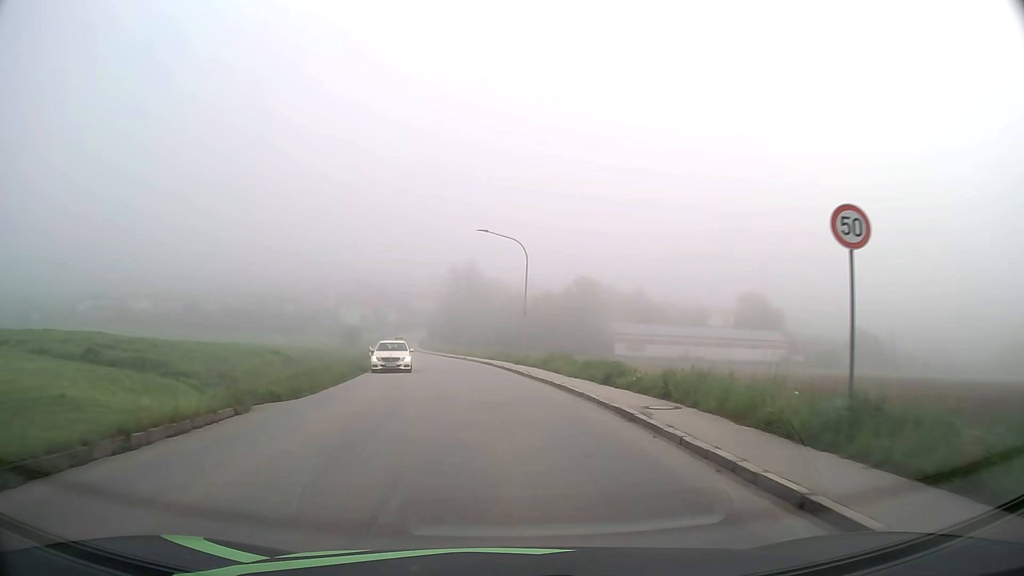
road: tertiary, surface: asphalt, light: Day
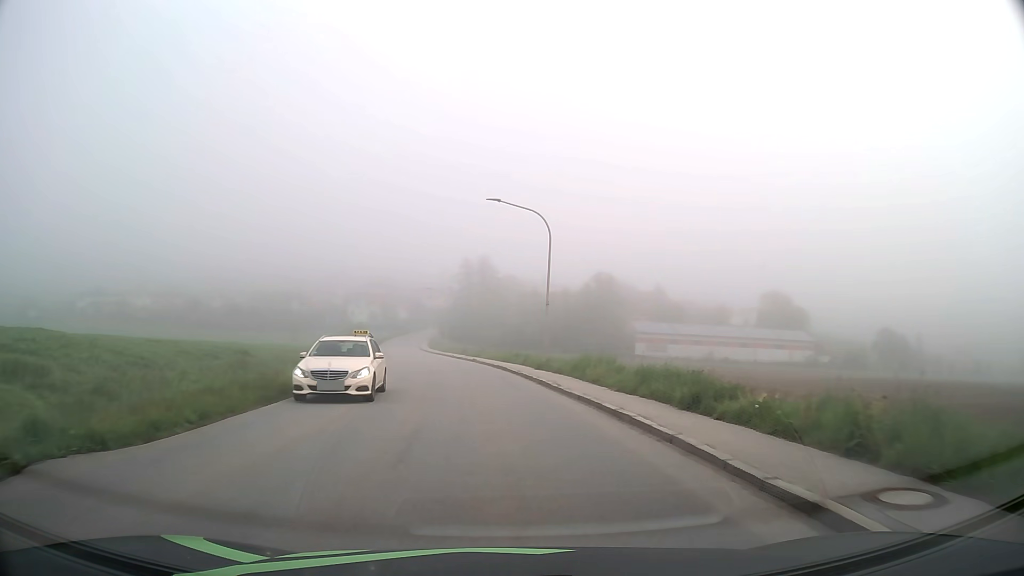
(-0.1, +7.9) m; -1°
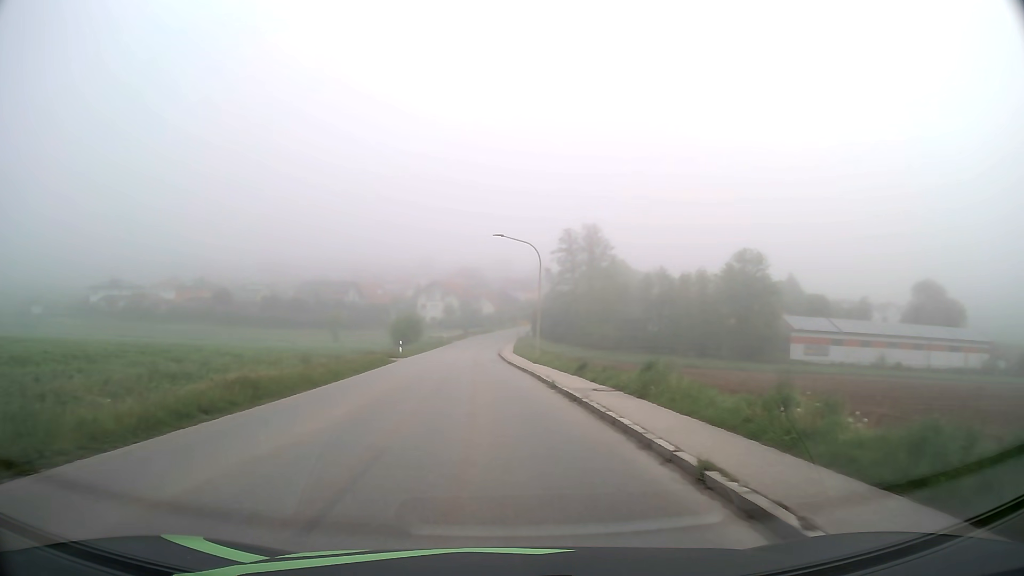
(-2.8, +38.9) m; -8°
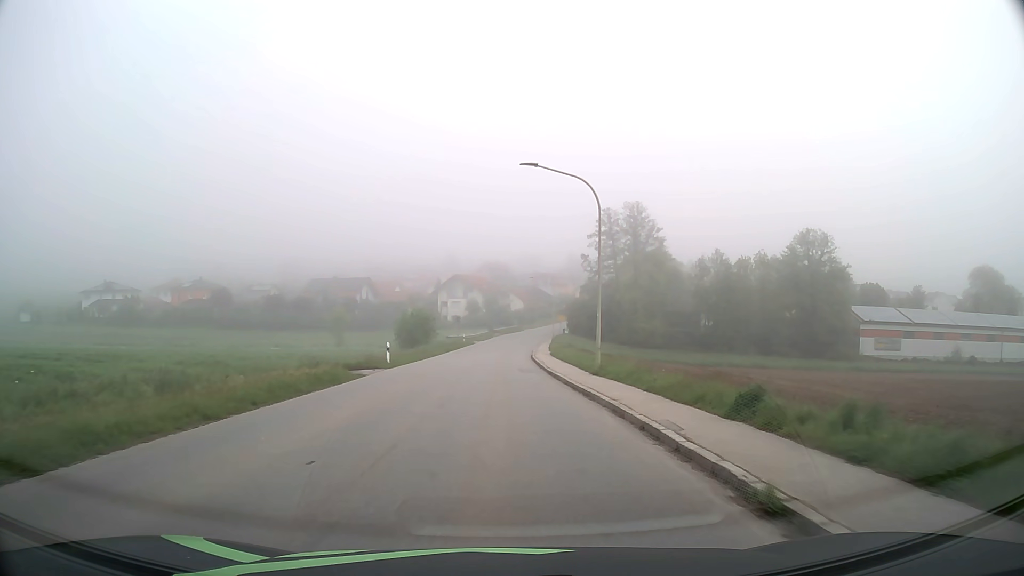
(-0.3, +15.5) m; -2°
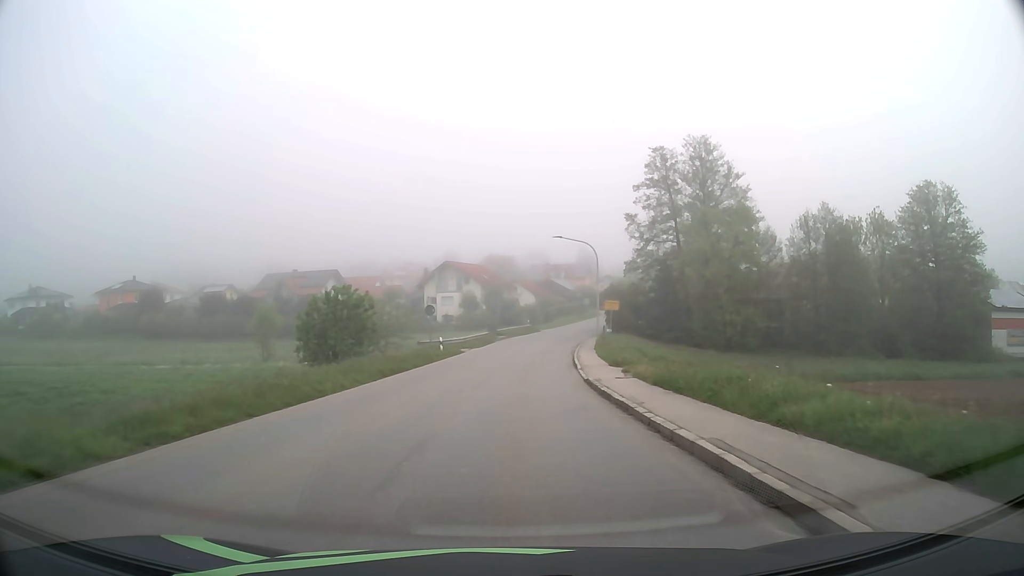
(-0.4, +31.0) m; -1°
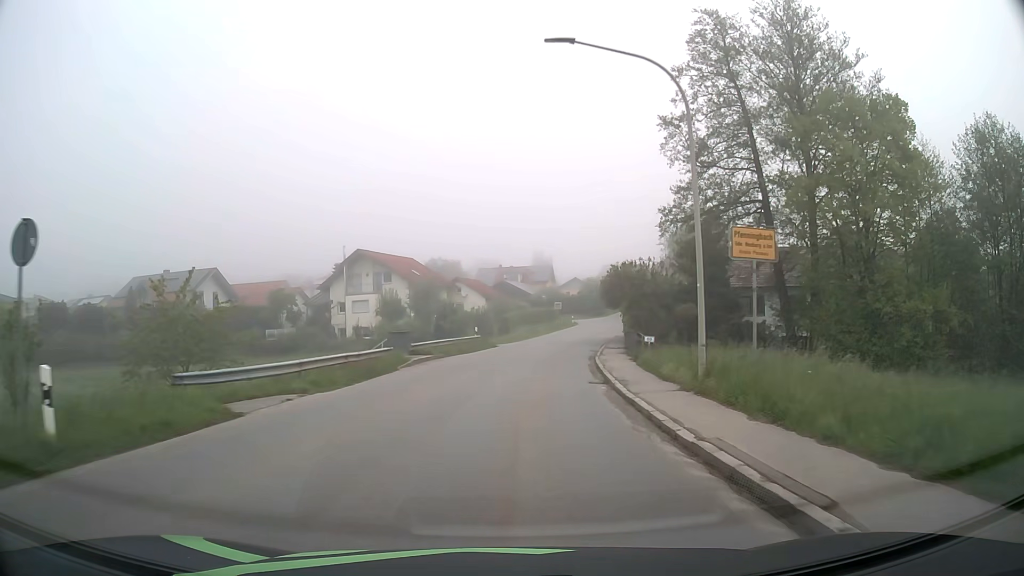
(+1.0, +30.9) m; +4°
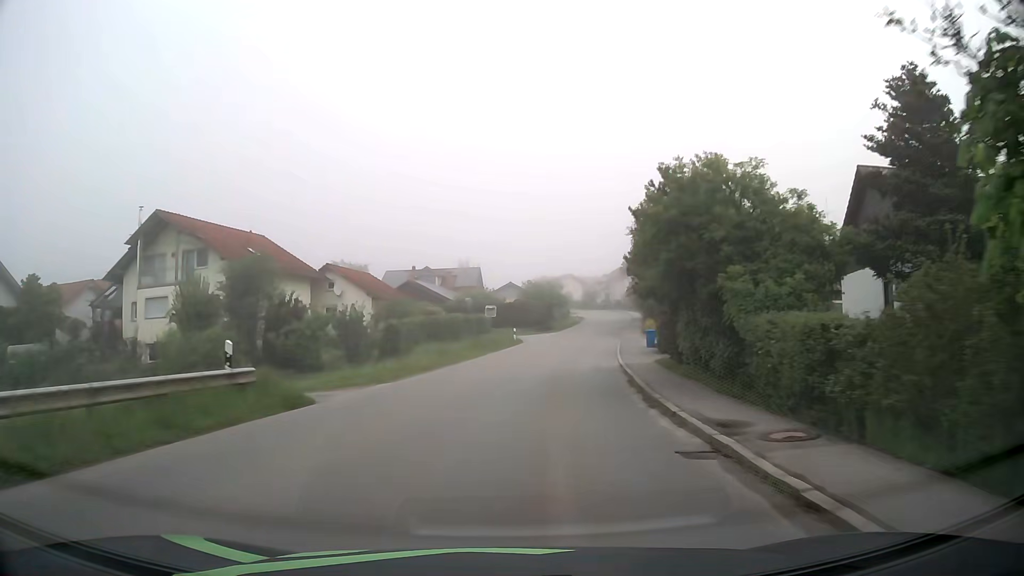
(+1.6, +30.6) m; +6°
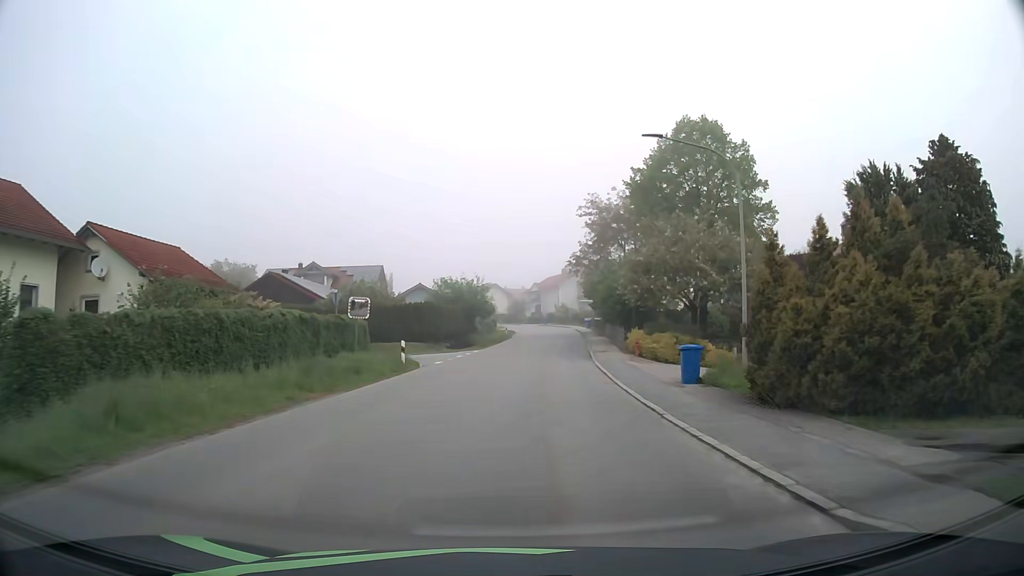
(+1.3, +22.7) m; +7°
(0, +10) (+1, +20) (+2, +30) (+3, +40) (+4, +50) (+5, +60) (+5, +70) (+6, +80) (+6, +90) (+6, +100) m
